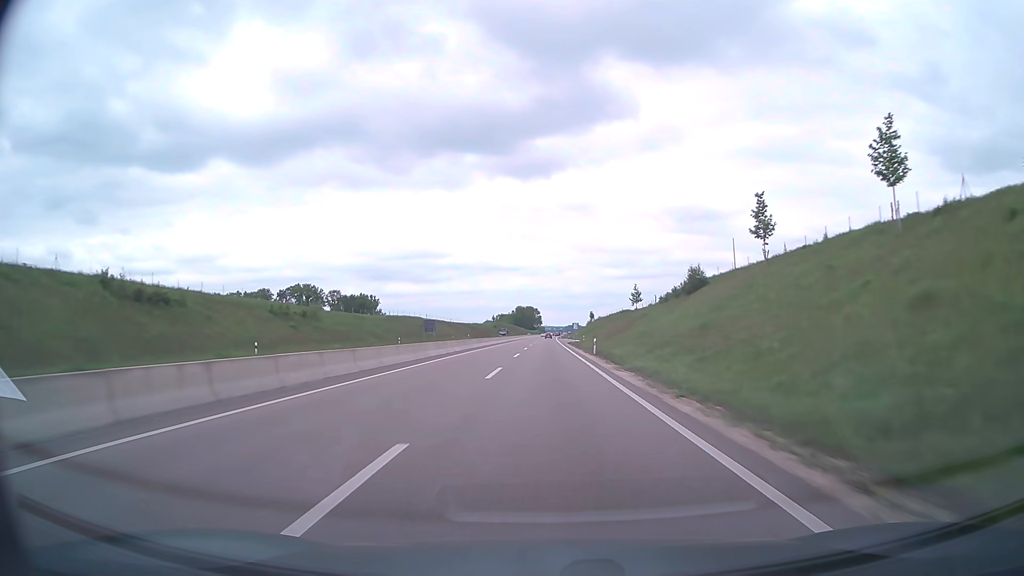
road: trunk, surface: asphalt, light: Day
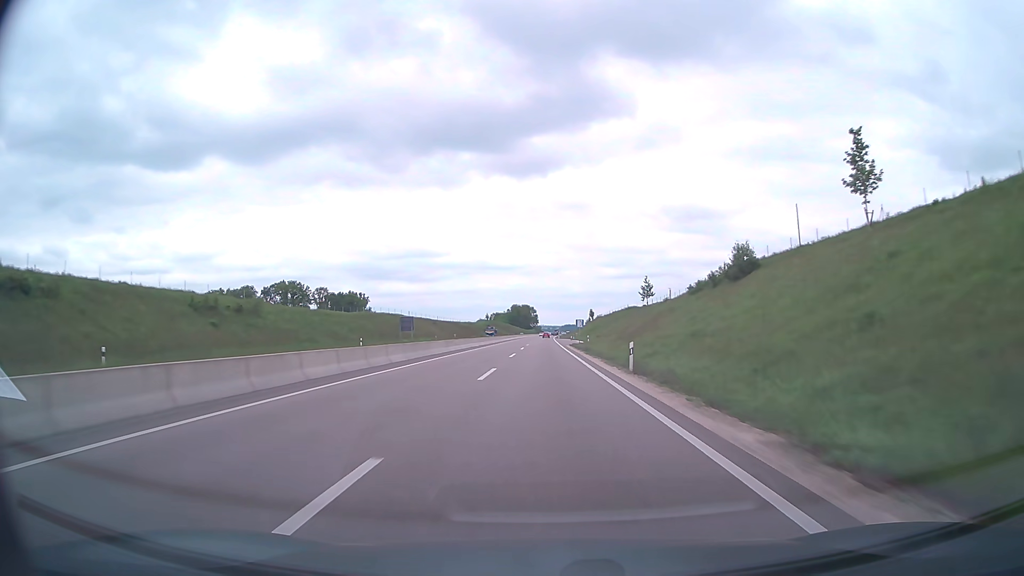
(+0.1, +19.1) m; 0°
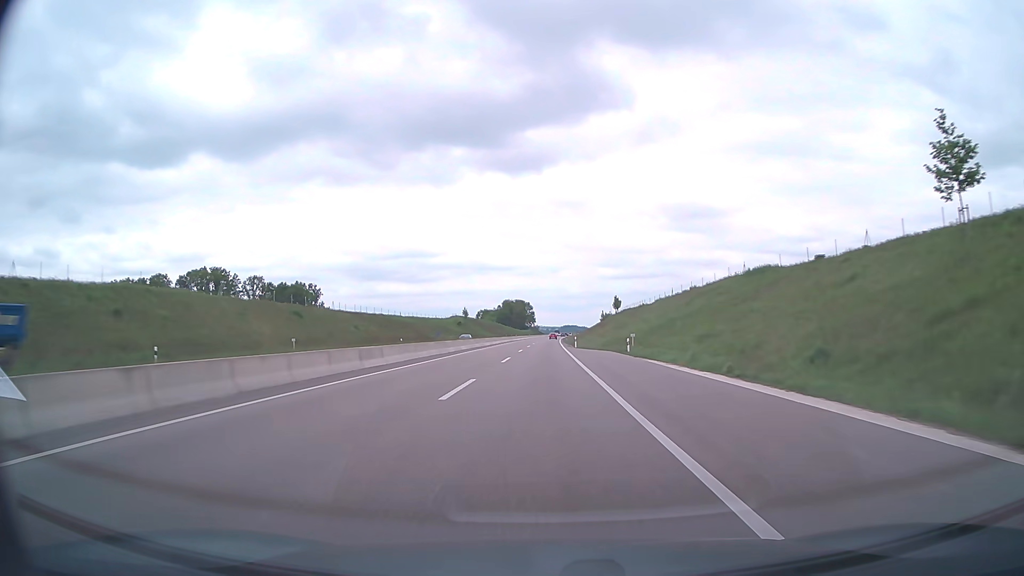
(+0.4, +95.3) m; 0°
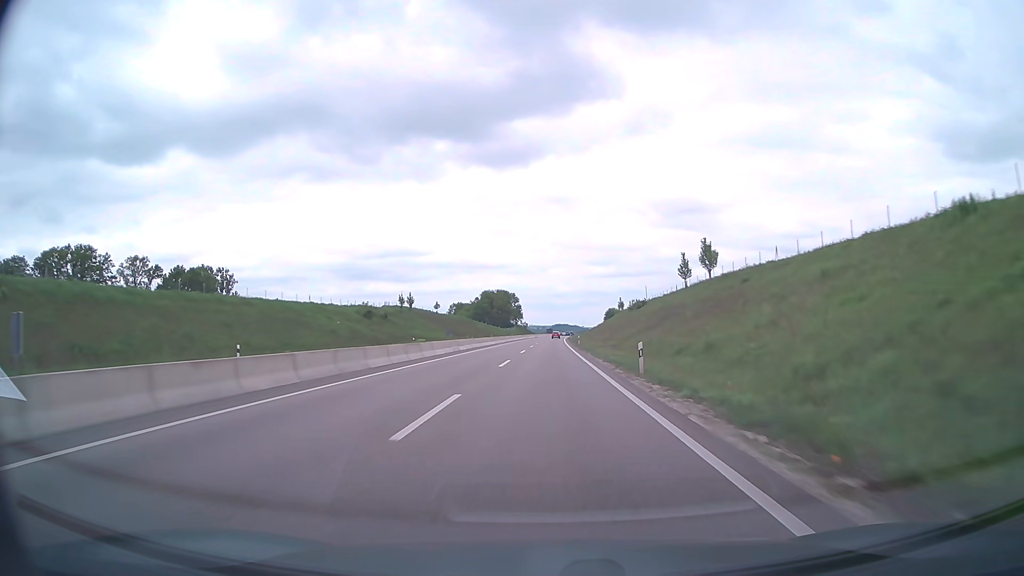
(+0.6, +95.3) m; +1°
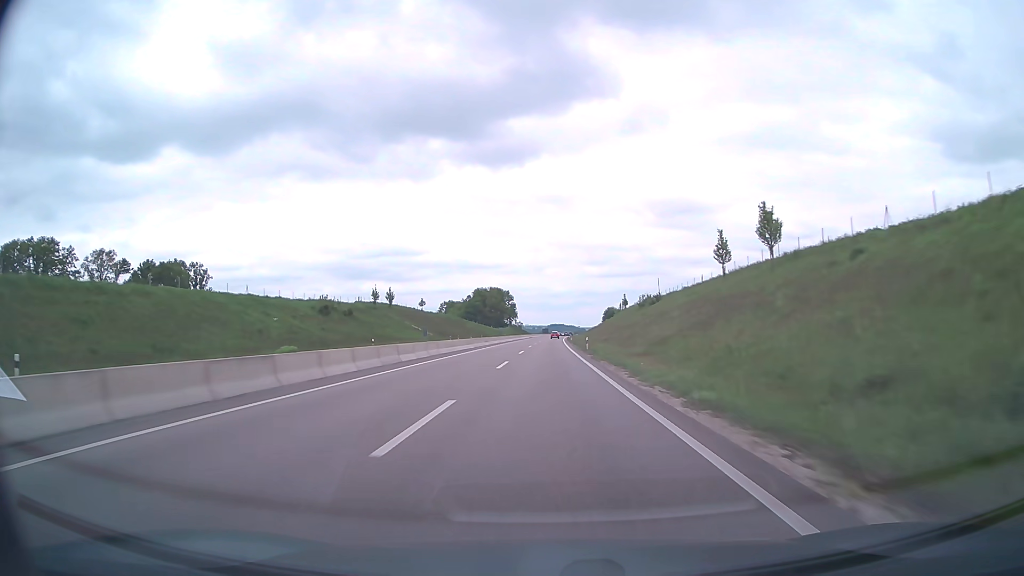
(0.0, +19.1) m; 0°
(0, +10) (0, +20) (0, +30) (0, +40) (0, +50) (+1, +60) (+1, +70) (+1, +80) (+1, +90) (+1, +100) m
